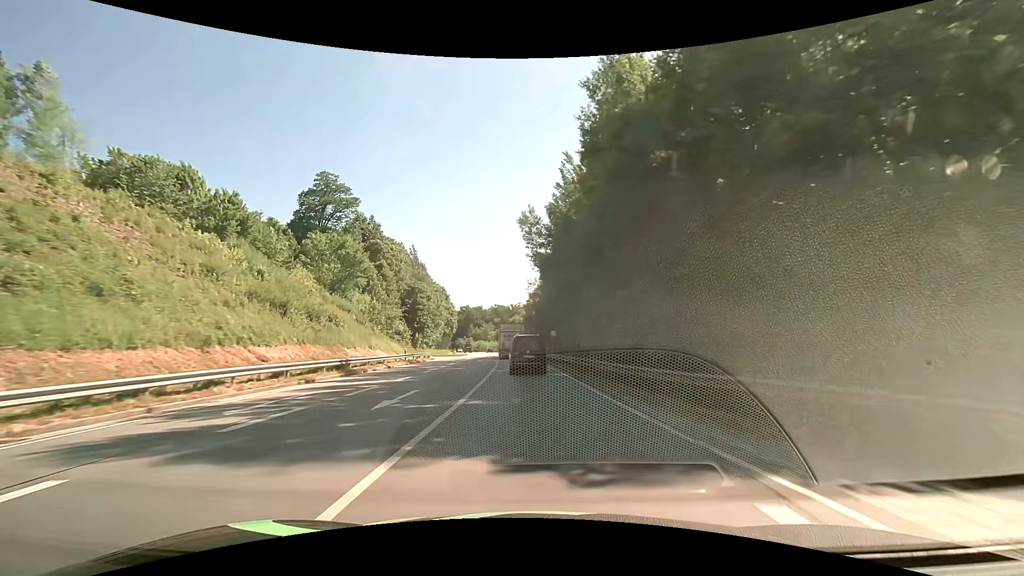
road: primary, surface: asphalt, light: Day
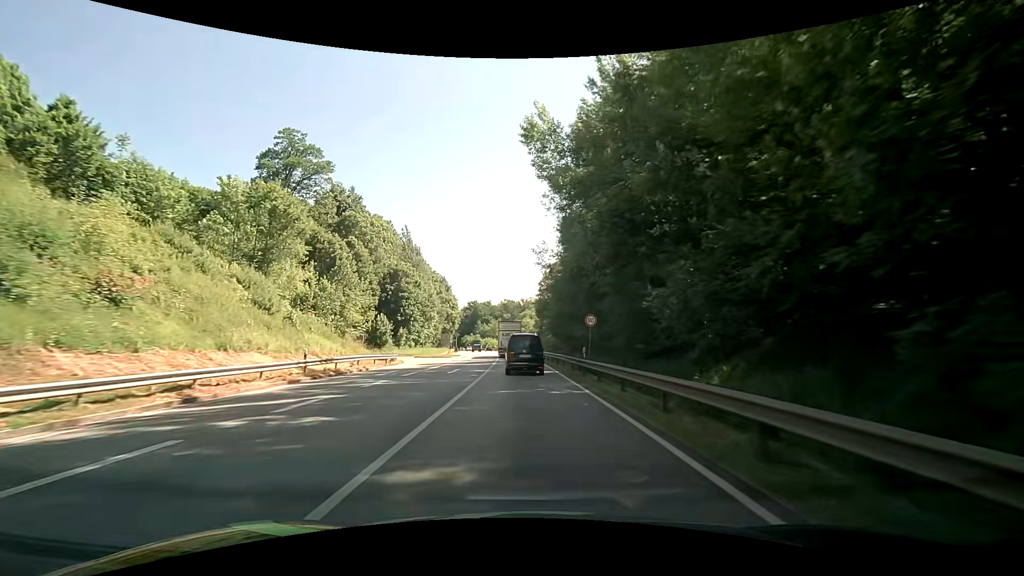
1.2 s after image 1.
(-0.2, +22.0) m; -1°
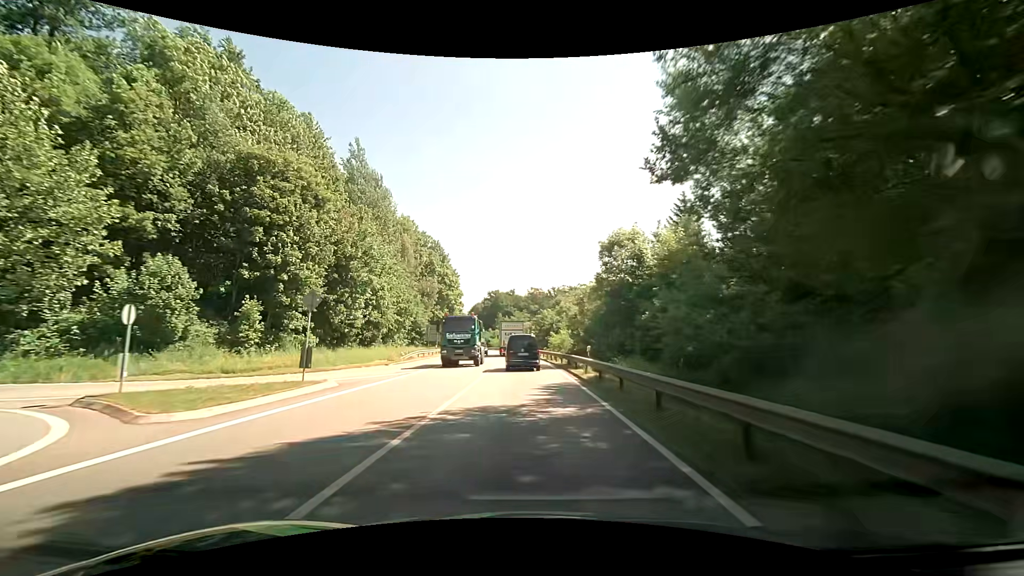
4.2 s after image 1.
(-1.7, +51.9) m; -4°
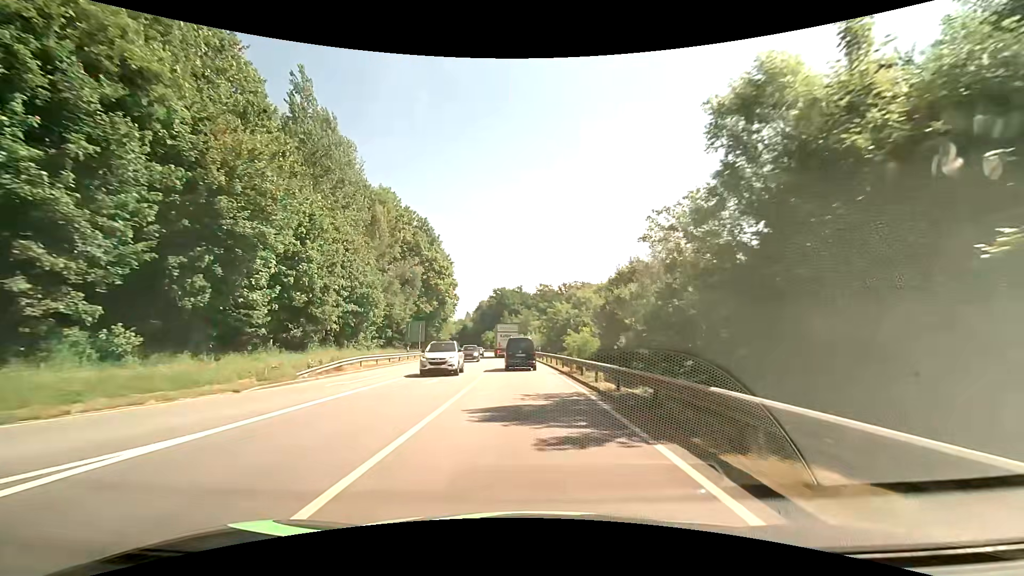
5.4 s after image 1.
(-0.1, +19.7) m; -1°
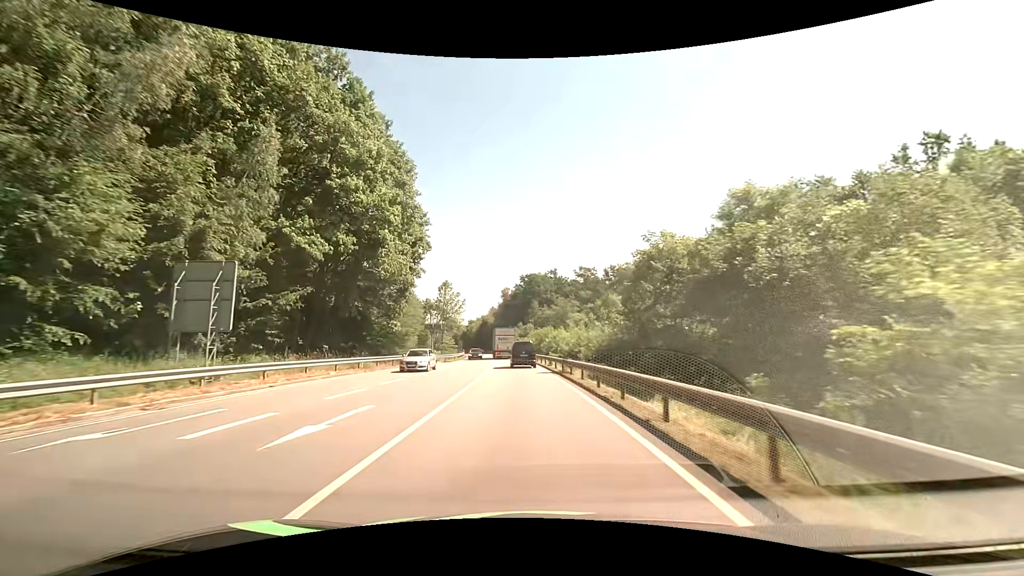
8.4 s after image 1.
(-1.5, +49.2) m; -4°
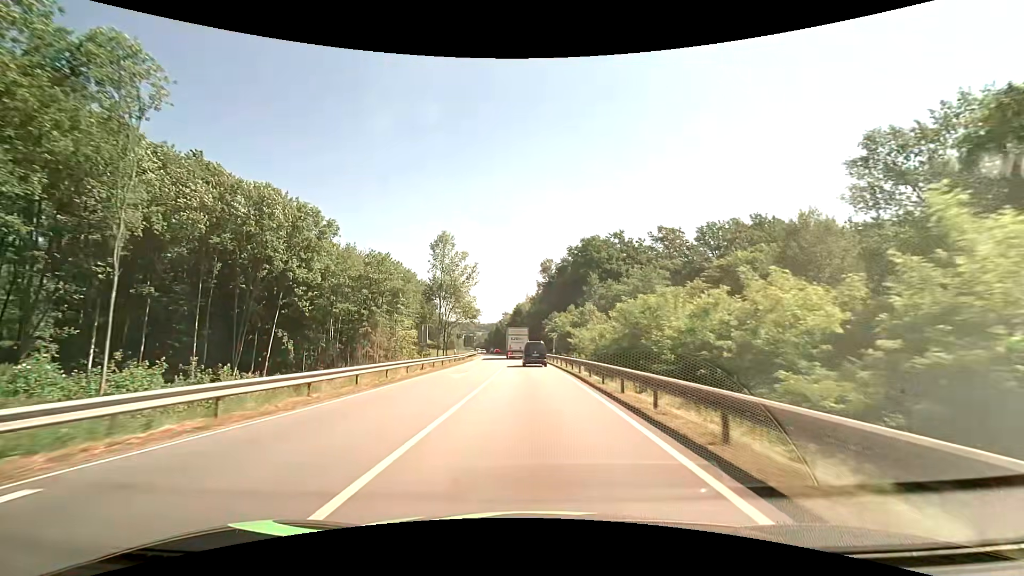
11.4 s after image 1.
(-2.1, +54.4) m; -5°
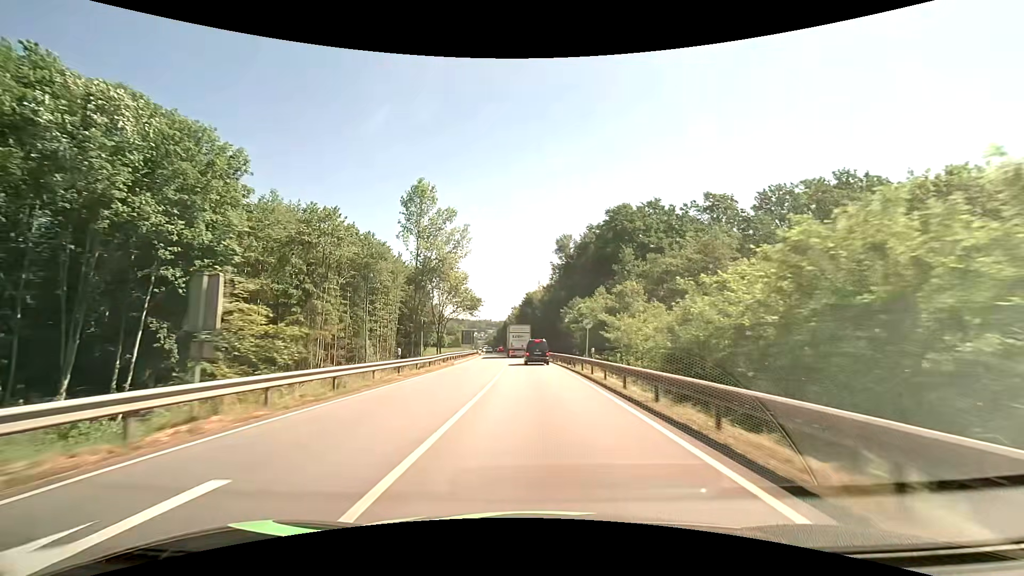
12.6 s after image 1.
(-0.3, +23.0) m; -1°
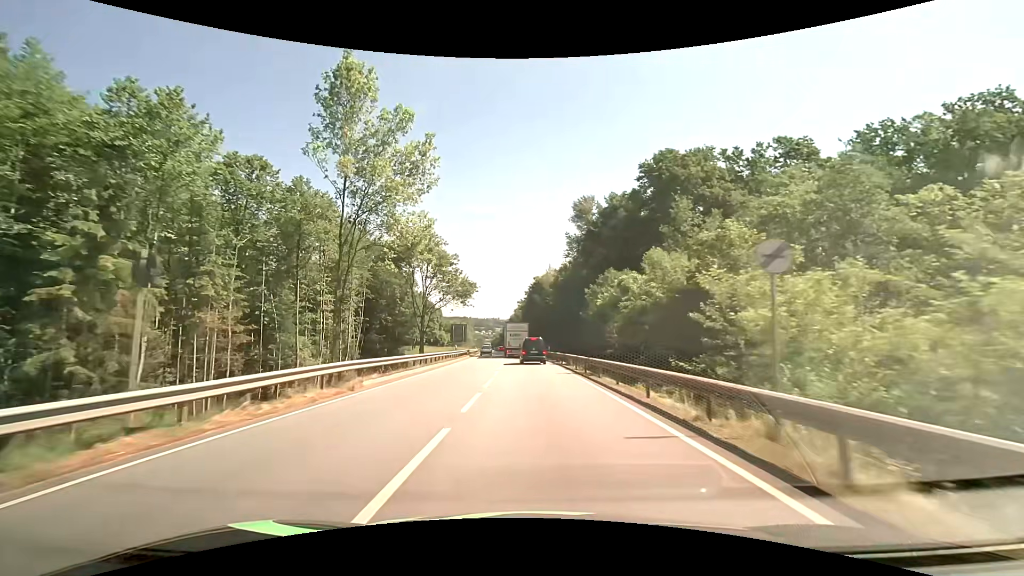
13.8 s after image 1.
(-0.2, +23.1) m; -1°
